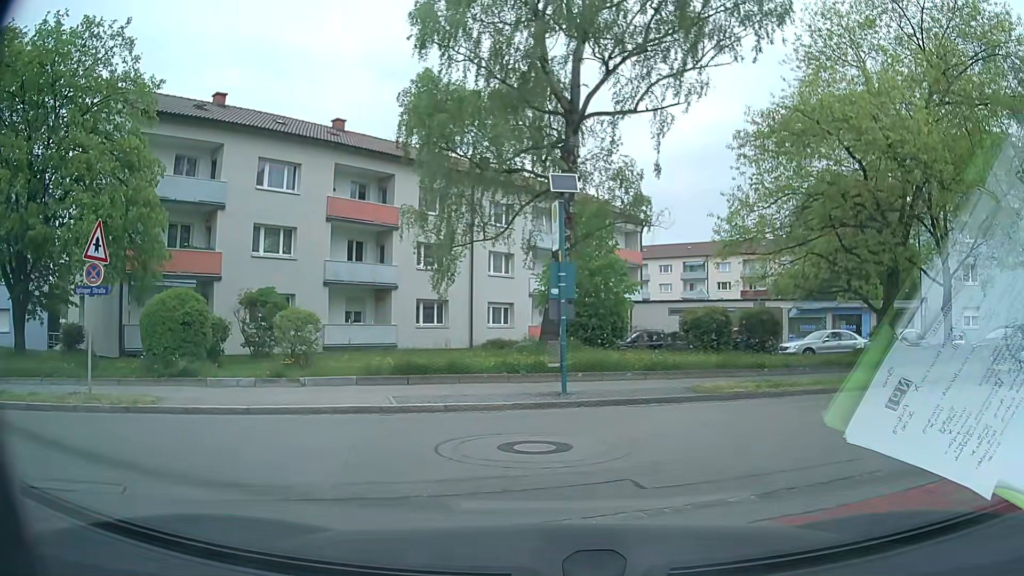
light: Day
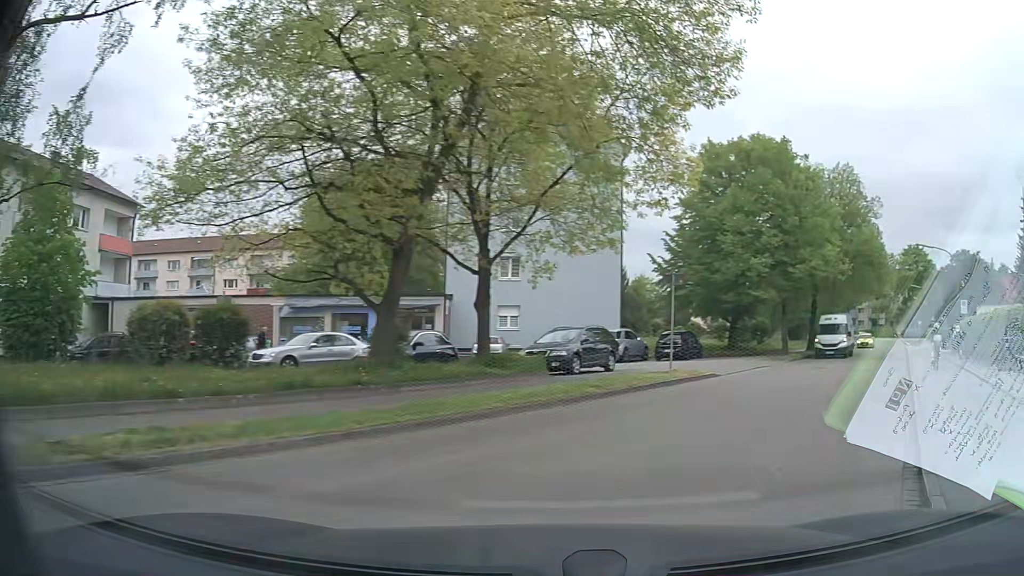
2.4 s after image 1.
(+2.6, +6.7) m; +40°
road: tertiary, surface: asphalt
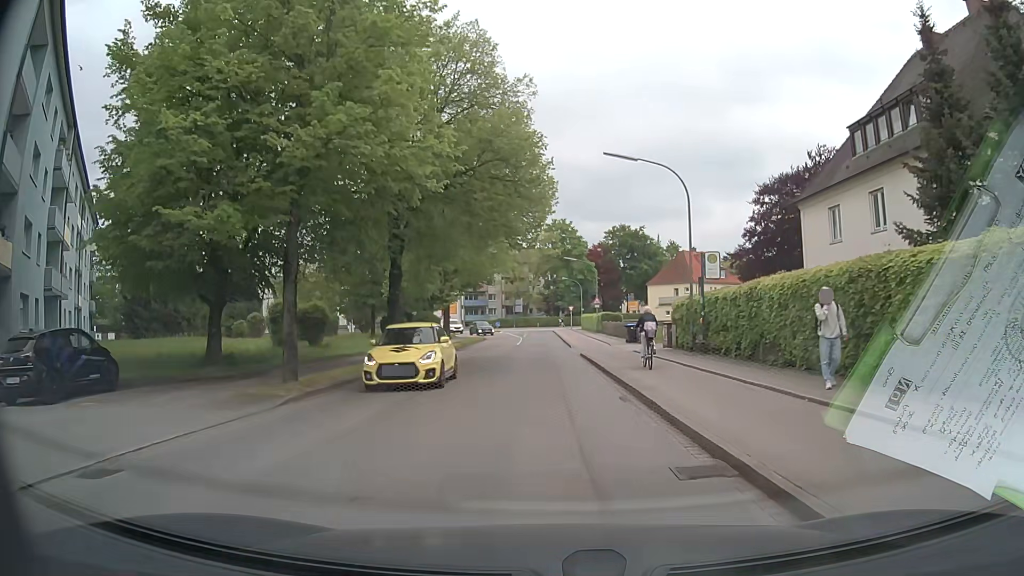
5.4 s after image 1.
(+9.6, +22.3) m; +30°
(0, +10) (0, +20) (0, +30) (0, +40) (0, +50) (0, +60) (-1, +70) (-3, +80) (-5, +90) (-12, +96) m
